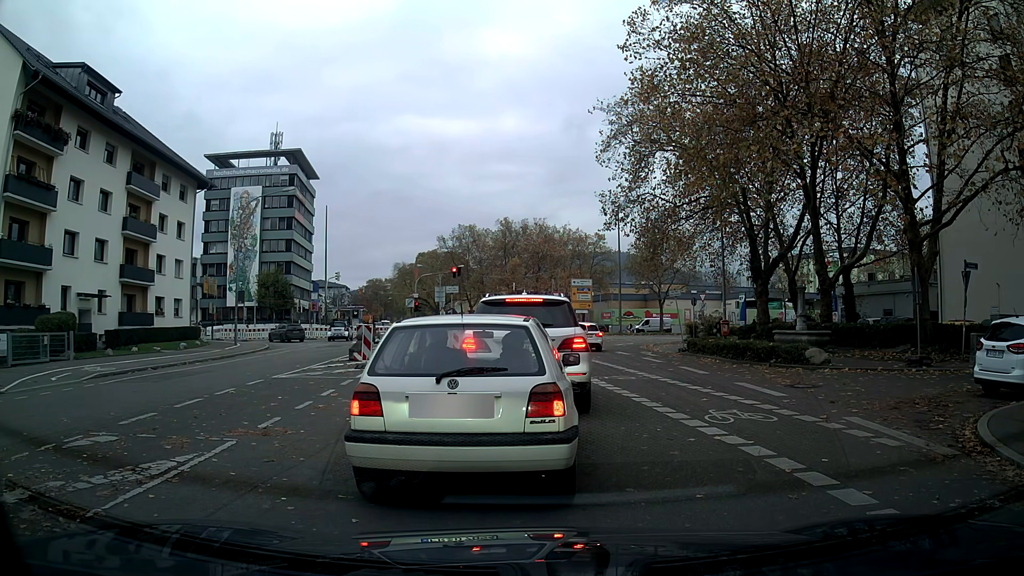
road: tertiary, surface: asphalt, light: Day
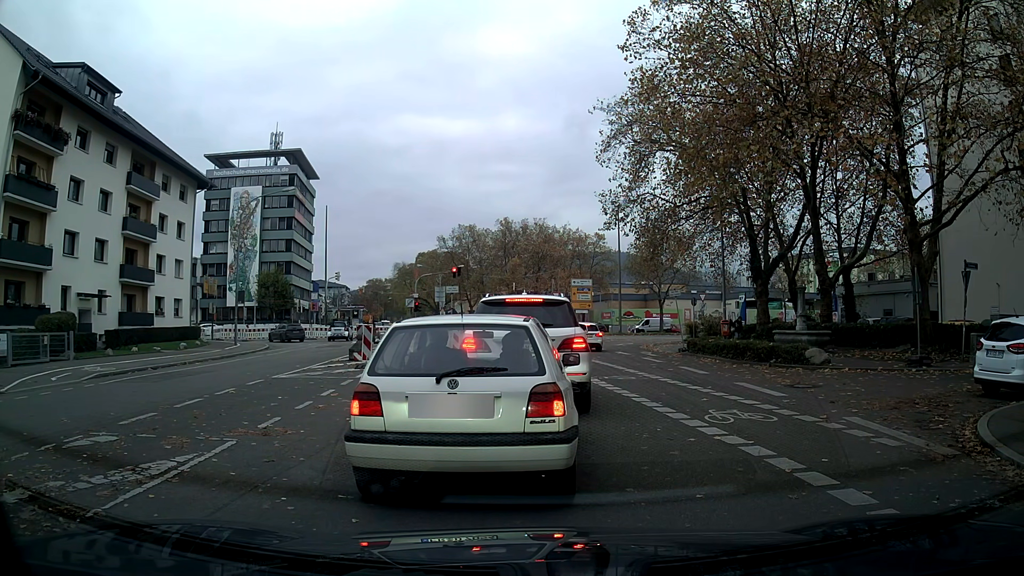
(0.0, 0.0) m; 0°
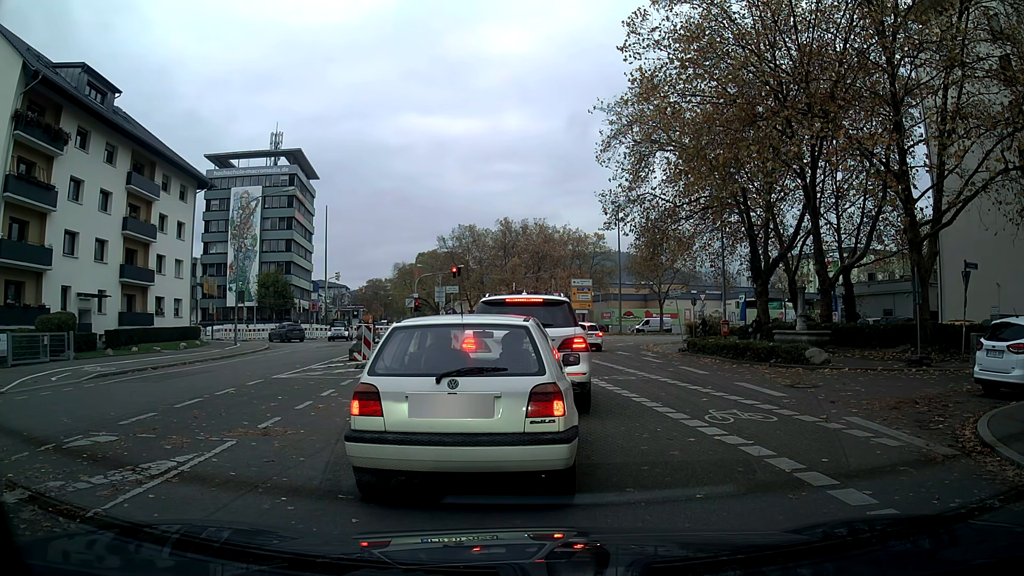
(0.0, 0.0) m; 0°
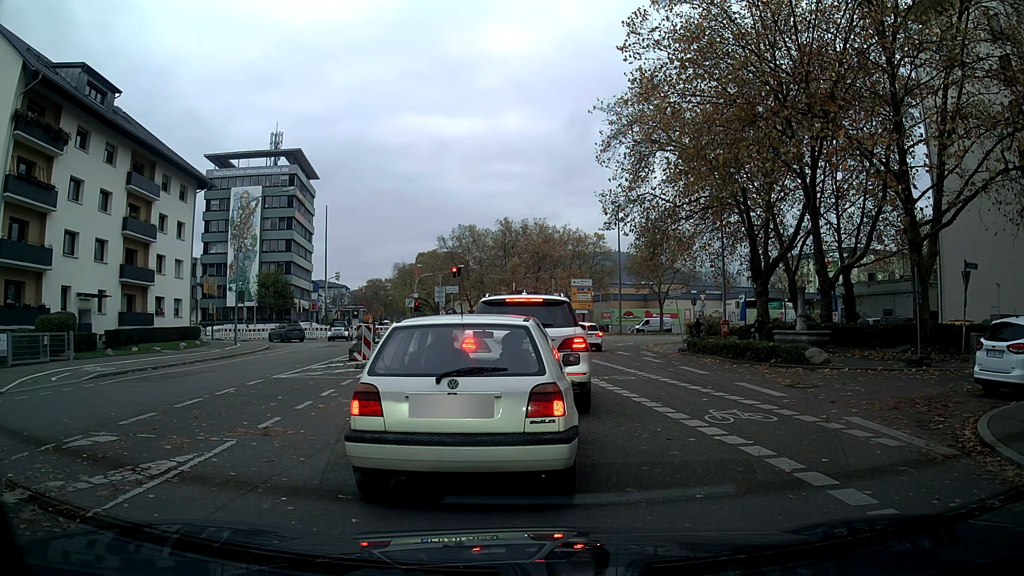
(0.0, 0.0) m; 0°
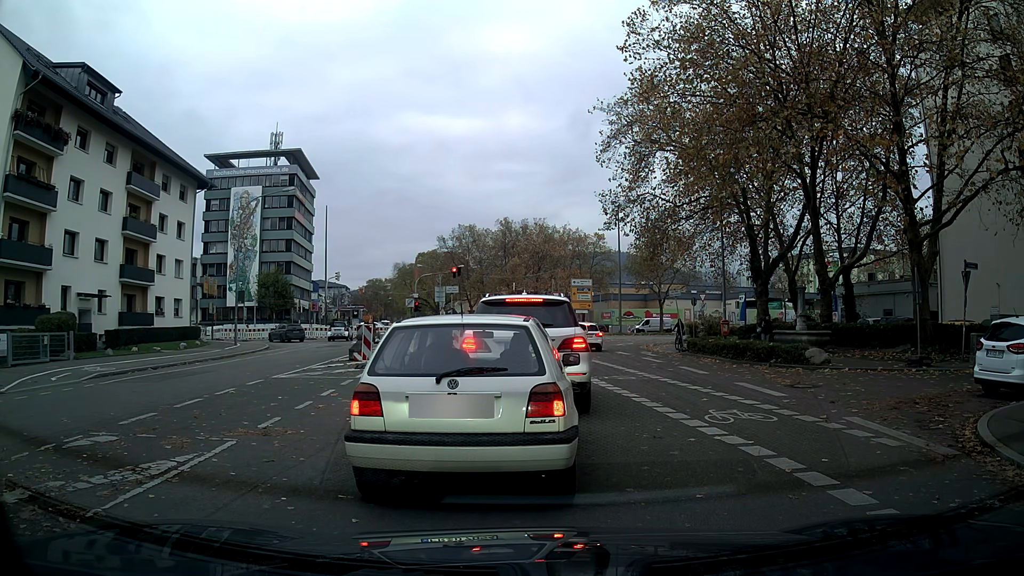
(0.0, 0.0) m; 0°
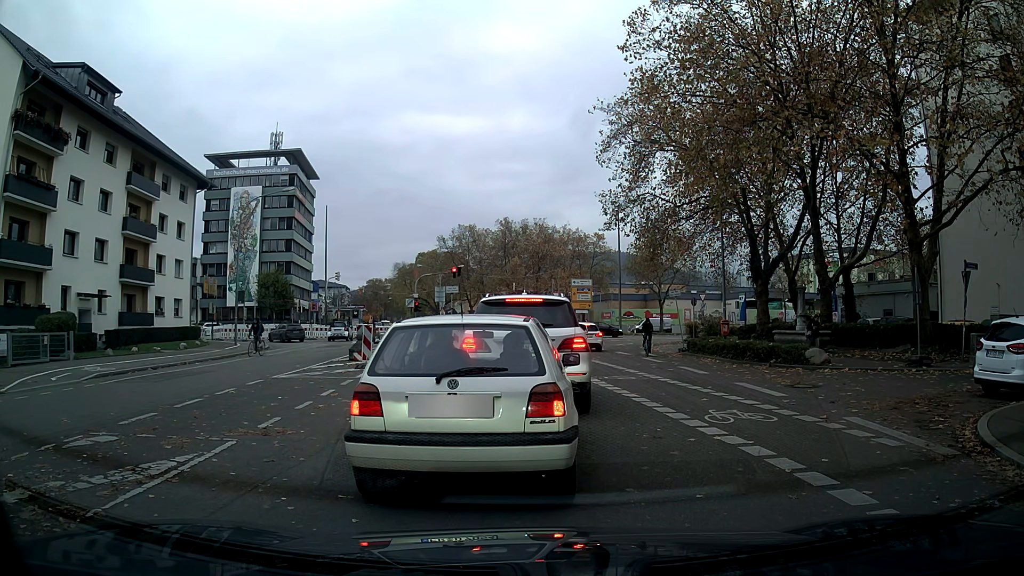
(0.0, 0.0) m; 0°
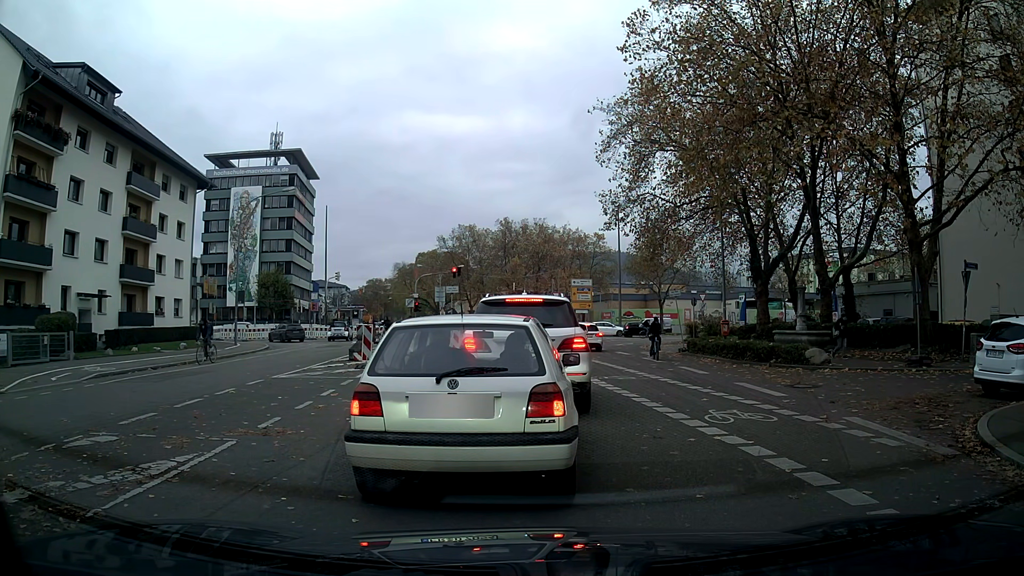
(0.0, 0.0) m; 0°
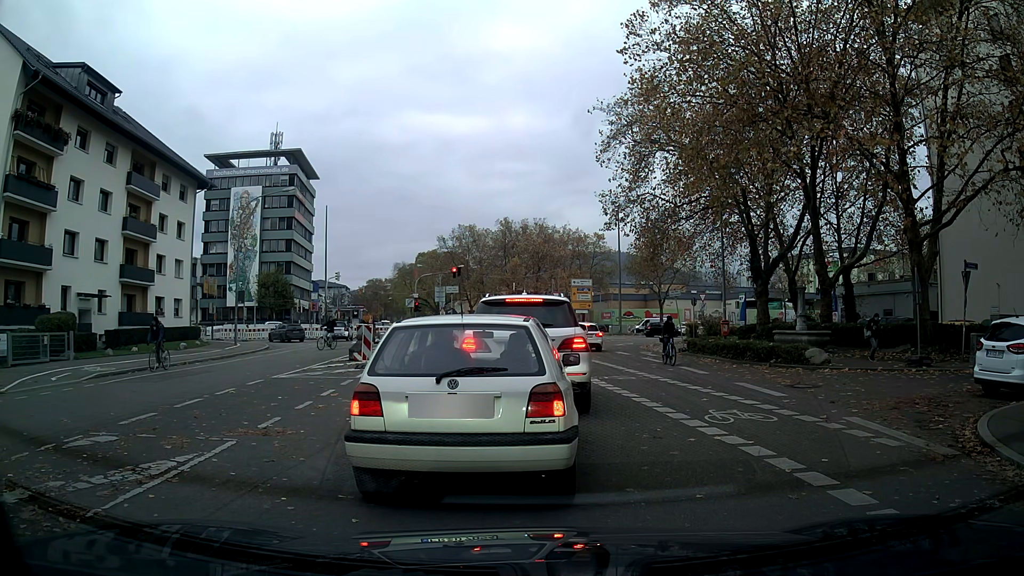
(0.0, 0.0) m; 0°
